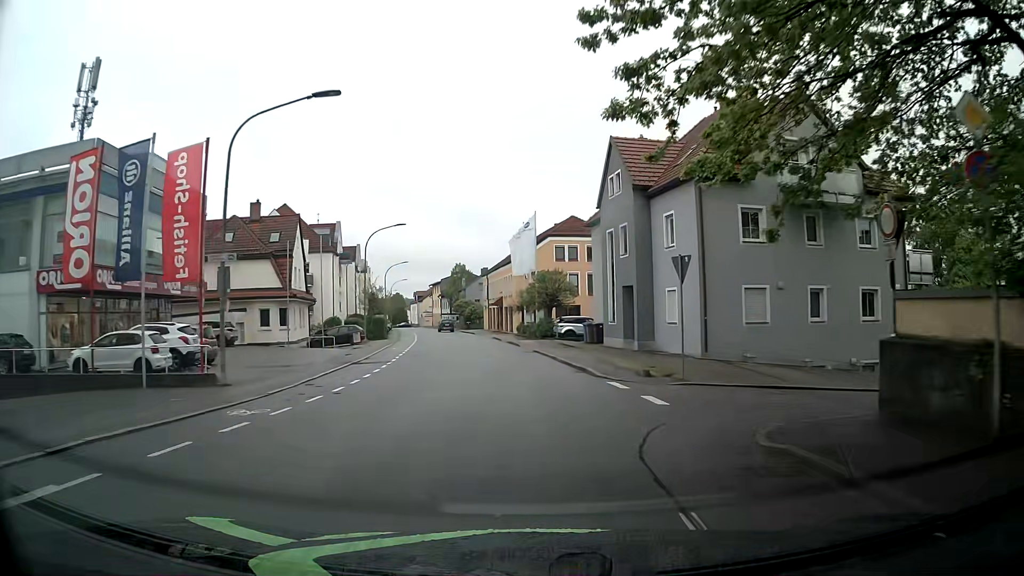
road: tertiary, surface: asphalt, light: Day
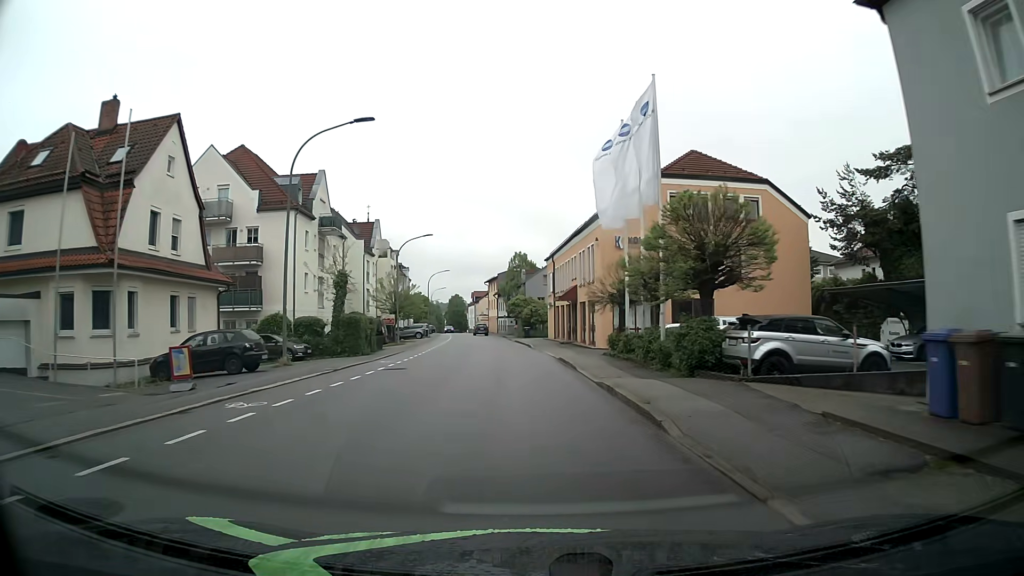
(-1.4, +28.2) m; -7°
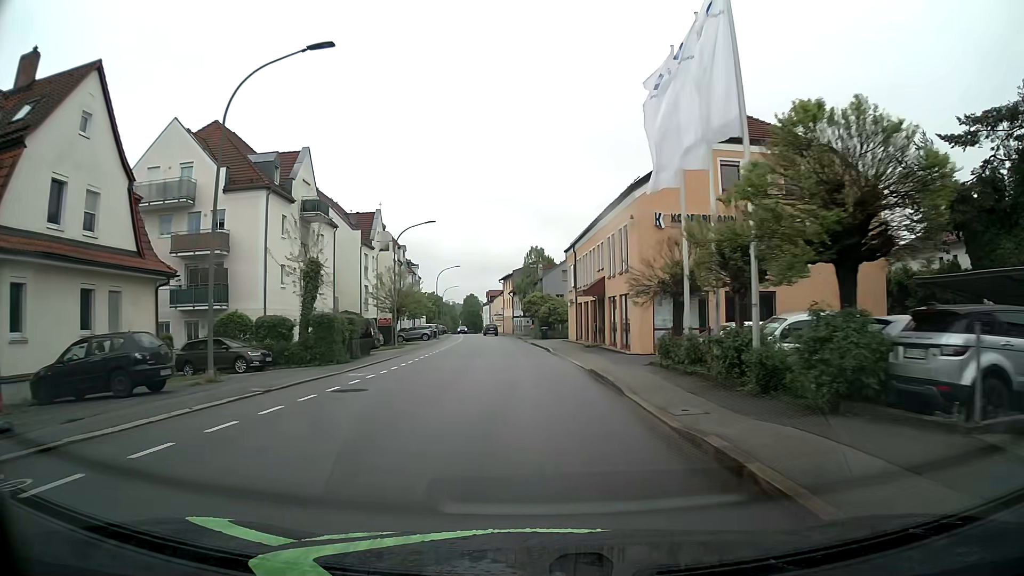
(0.0, +7.2) m; -1°
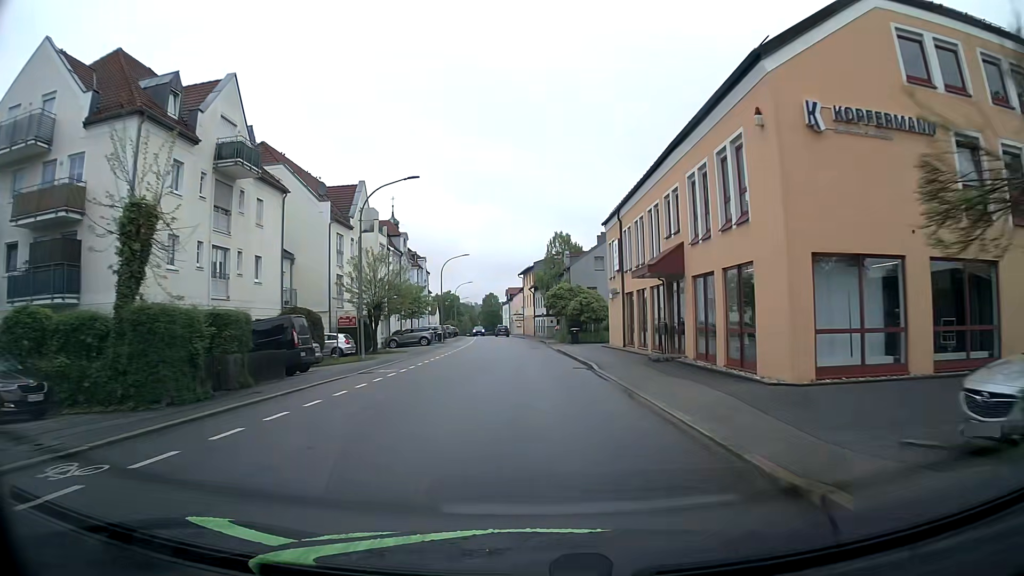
(-0.1, +14.7) m; -2°
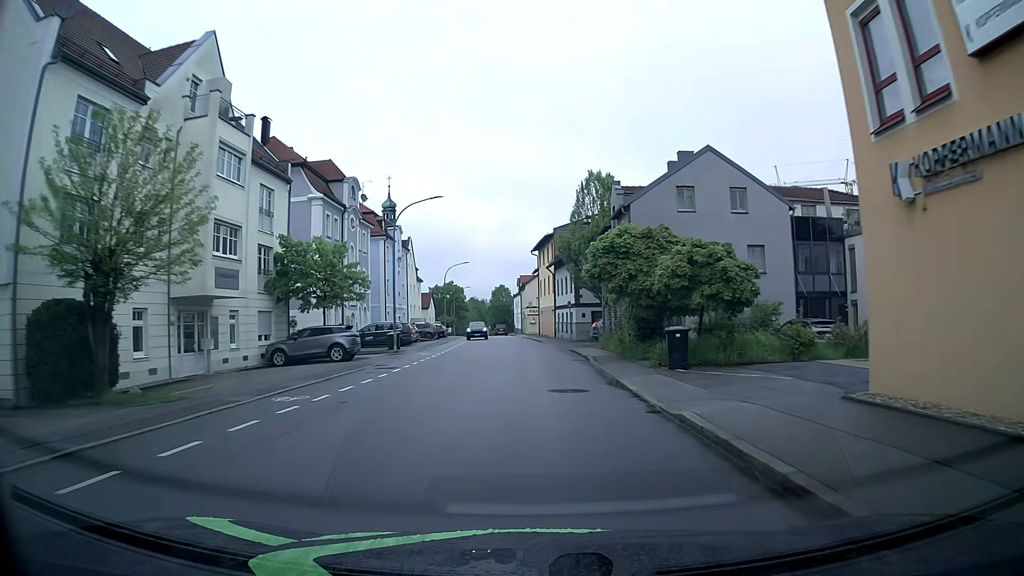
(-0.3, +29.8) m; -1°
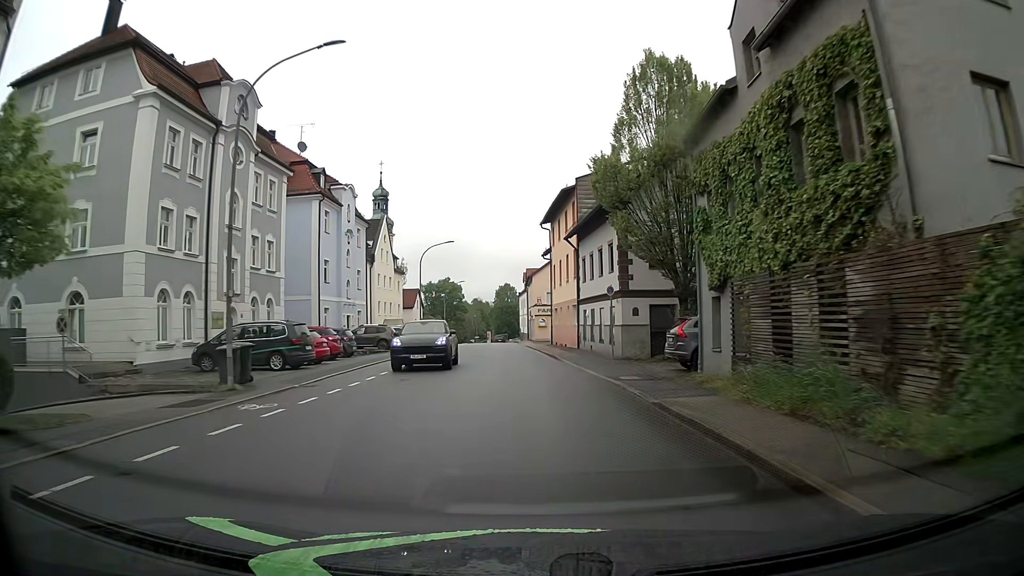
(-0.3, +22.6) m; -1°
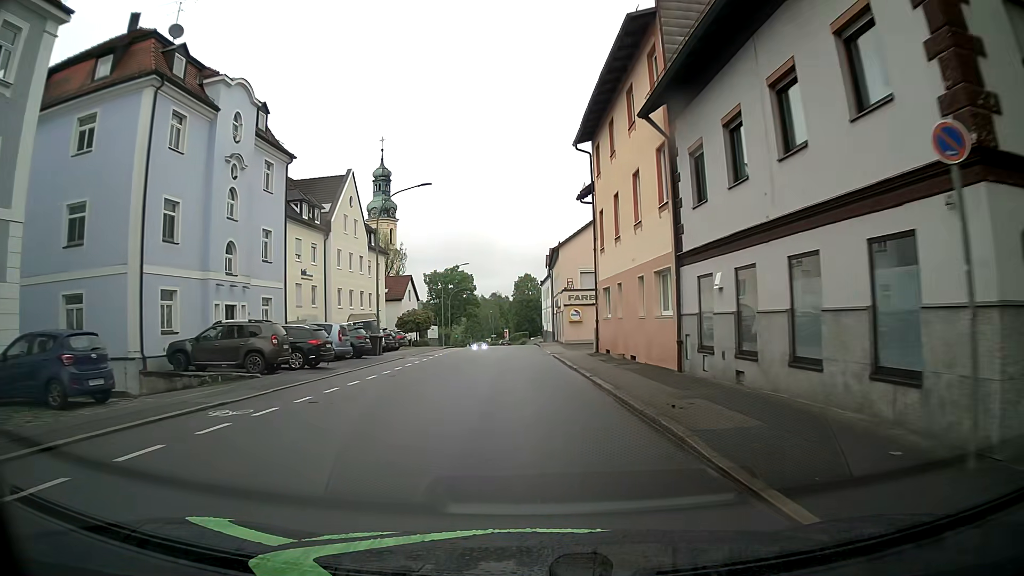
(-0.3, +22.7) m; -2°
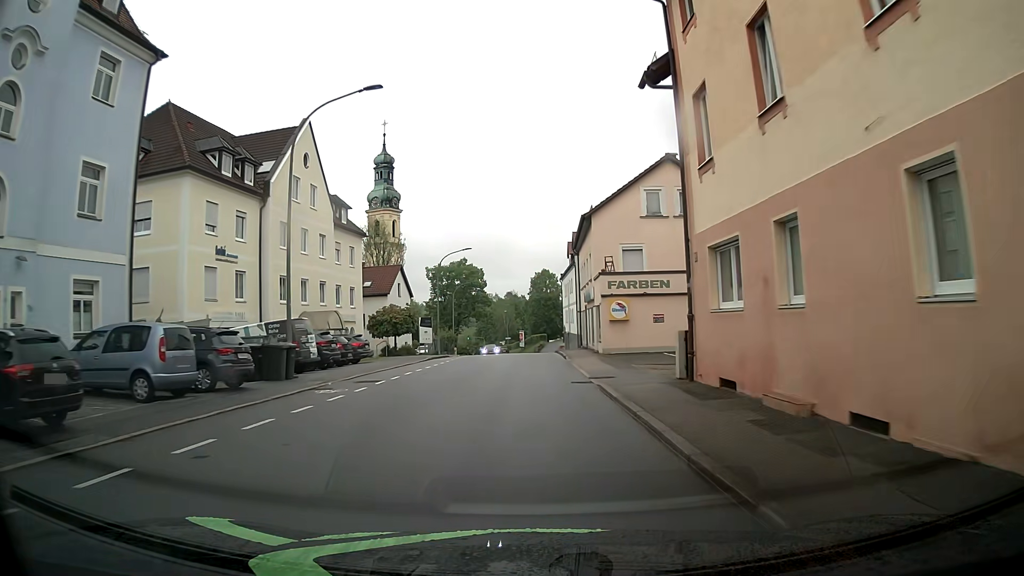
(-0.1, +15.2) m; -1°
(0, +10) (0, +20) (0, +30) (0, +40) (-1, +50) (-1, +60) (-1, +70) (-1, +80) (-2, +90) (-3, +100) m
